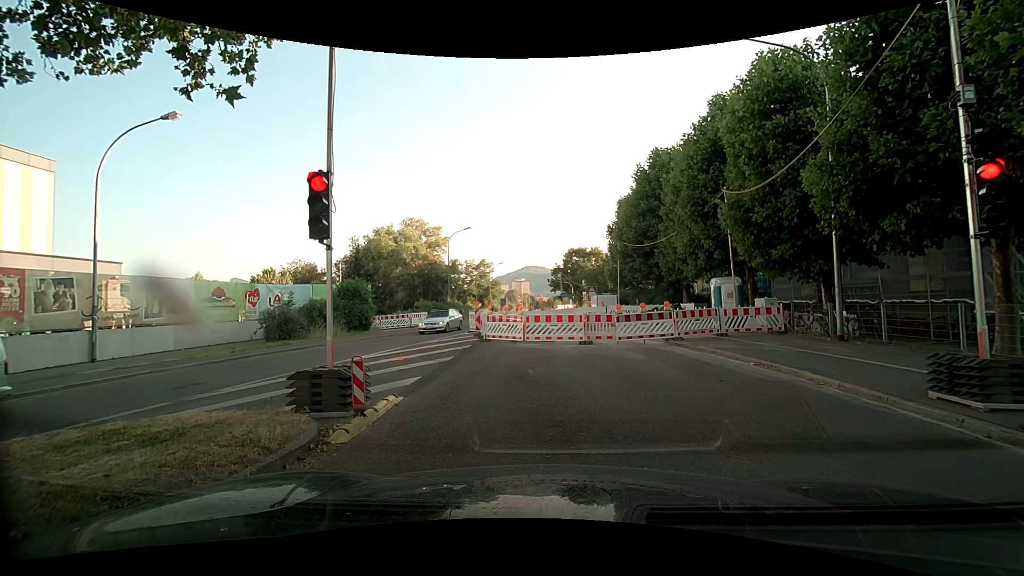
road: secondary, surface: asphalt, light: Day
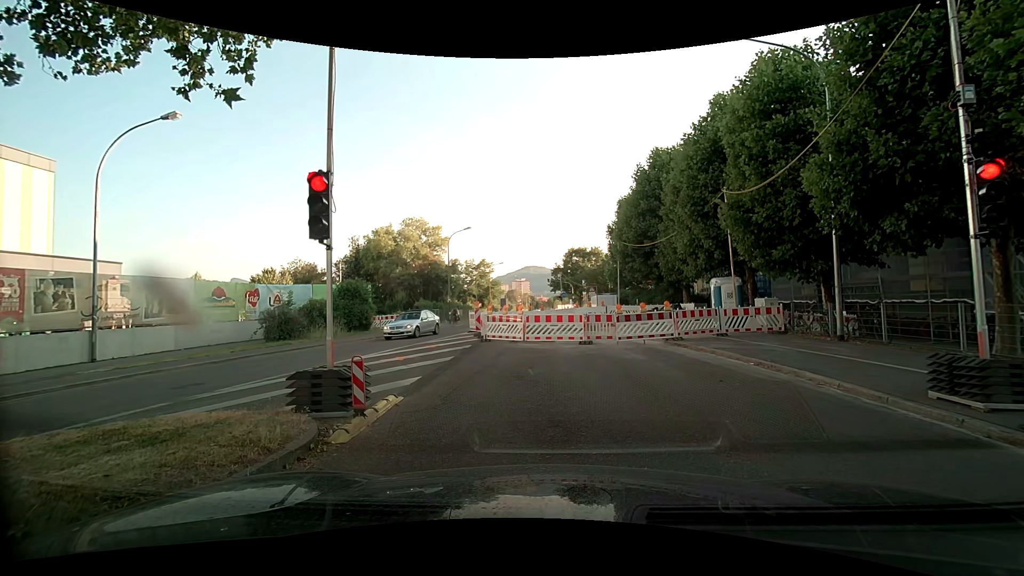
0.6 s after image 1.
(0.0, 0.0) m; 0°
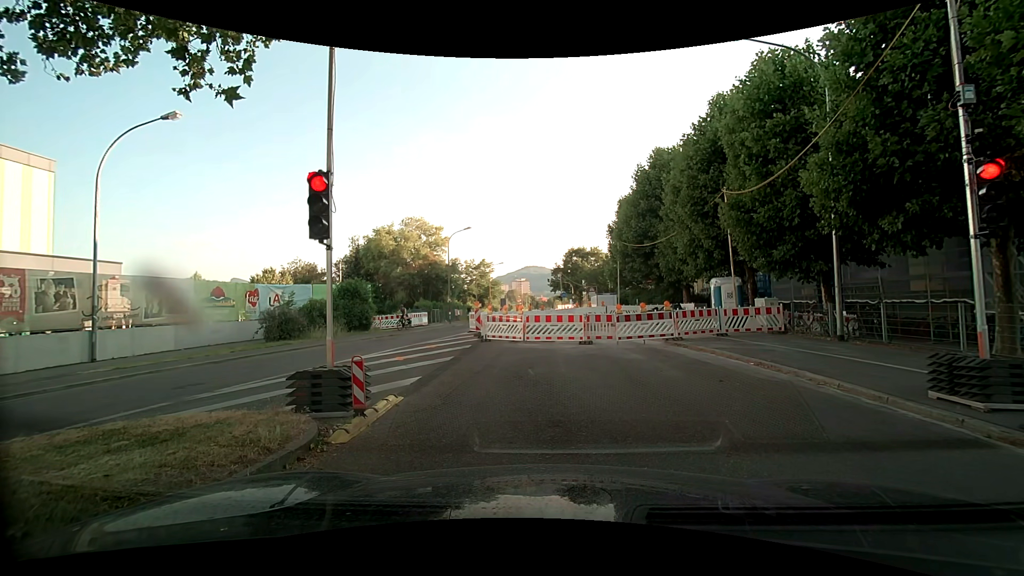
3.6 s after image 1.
(0.0, 0.0) m; 0°
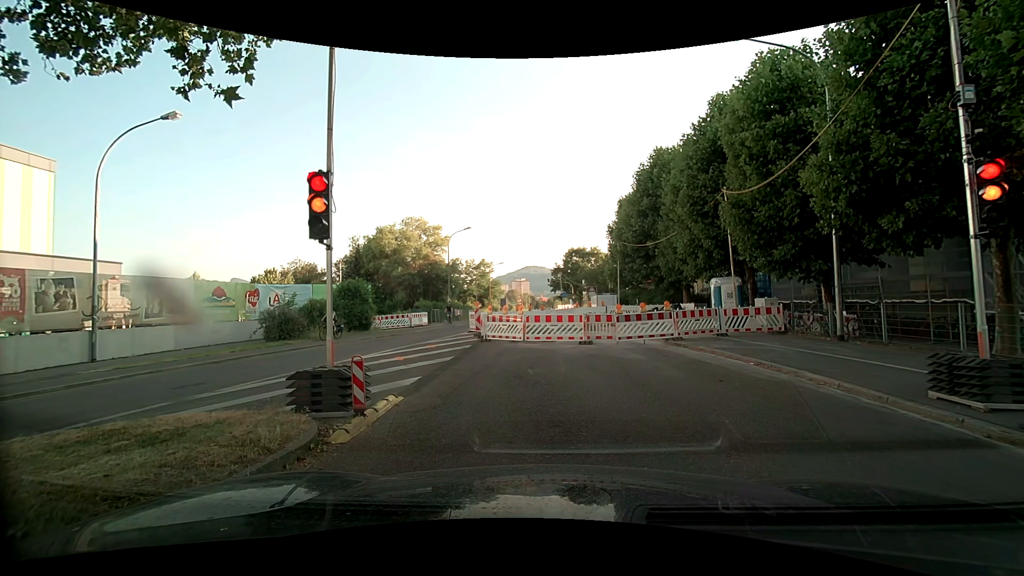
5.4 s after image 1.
(0.0, 0.0) m; 0°
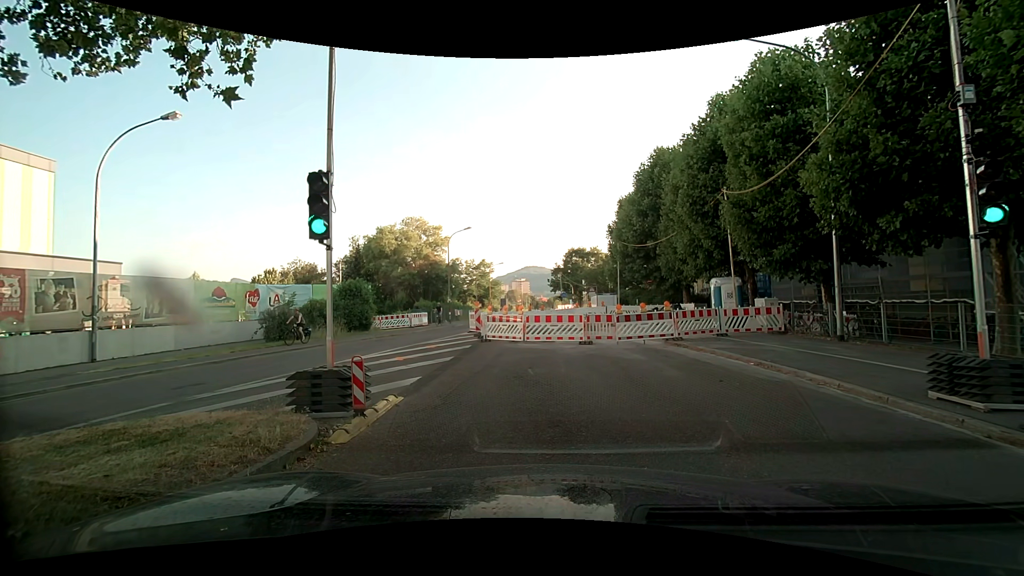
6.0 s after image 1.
(0.0, 0.0) m; 0°
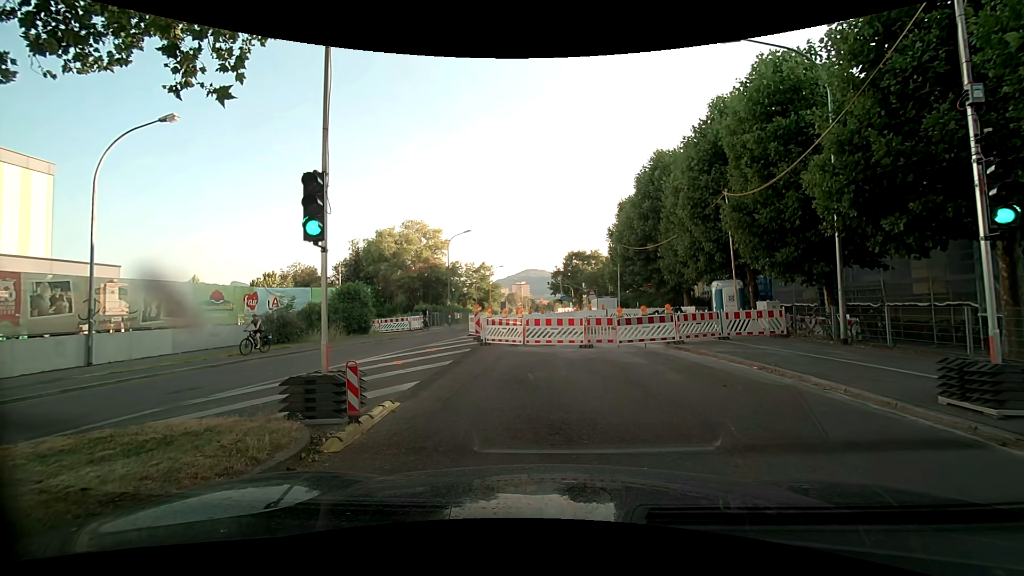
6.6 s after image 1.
(0.0, +0.2) m; 0°
